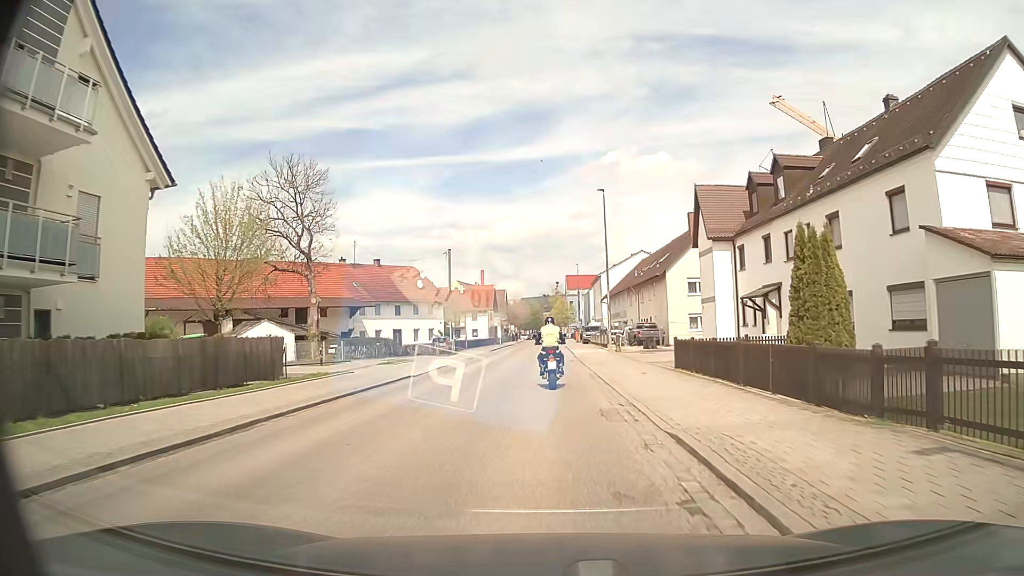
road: secondary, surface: asphalt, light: Day
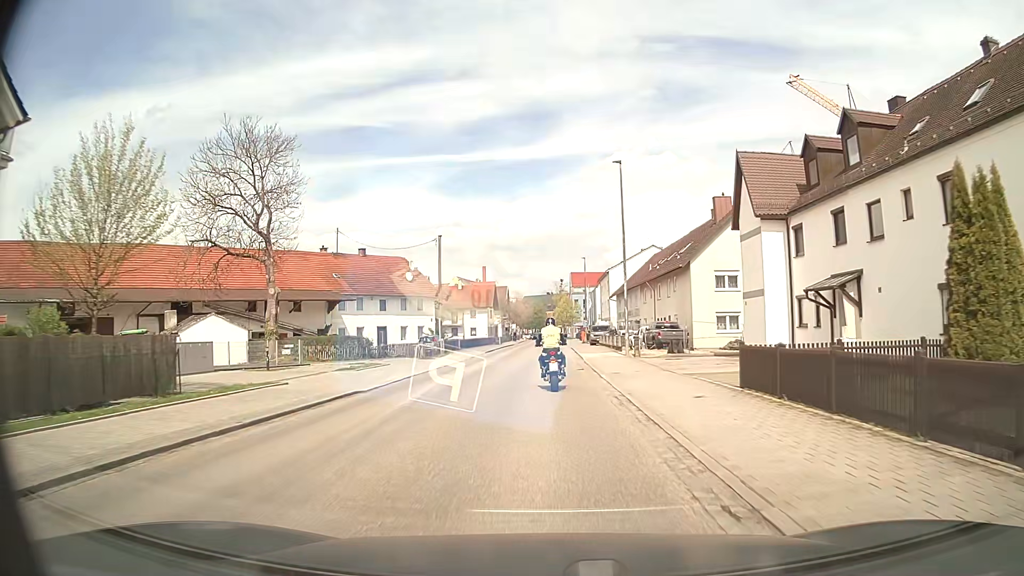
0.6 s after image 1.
(0.0, +7.4) m; 0°
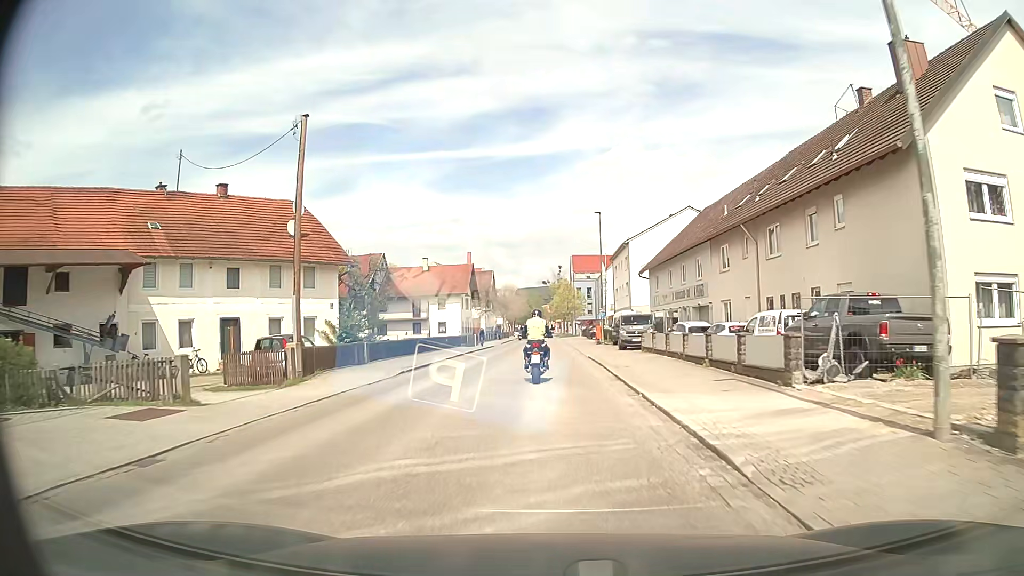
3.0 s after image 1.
(+0.1, +28.6) m; 0°
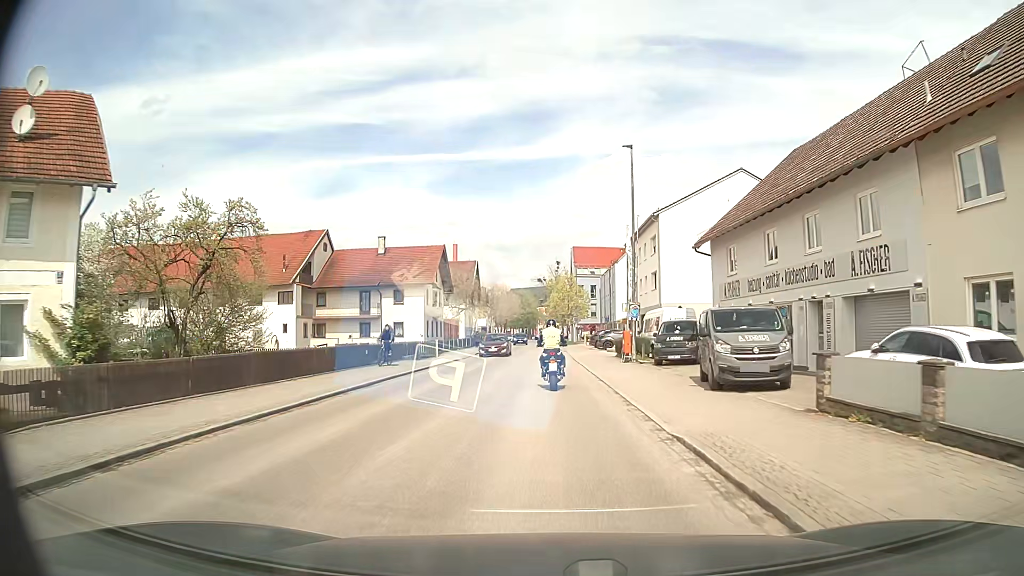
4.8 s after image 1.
(+0.1, +21.1) m; +1°
(0, +10) (0, +20) (0, +30) (0, +40) (0, +50) (0, +60) (0, +70) (-1, +80) (-1, +90) (-1, +100) m
